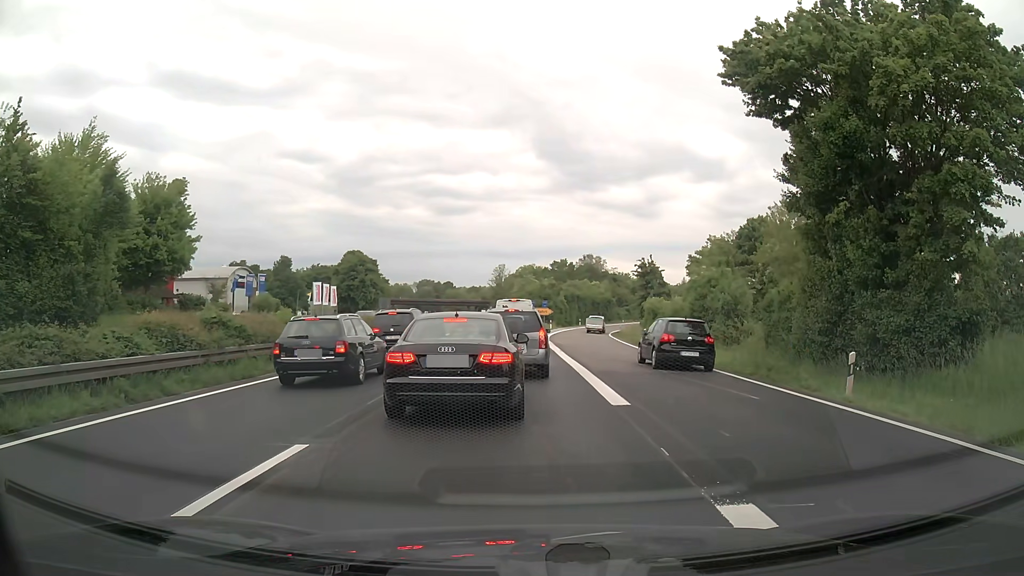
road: trunk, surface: asphalt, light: Day
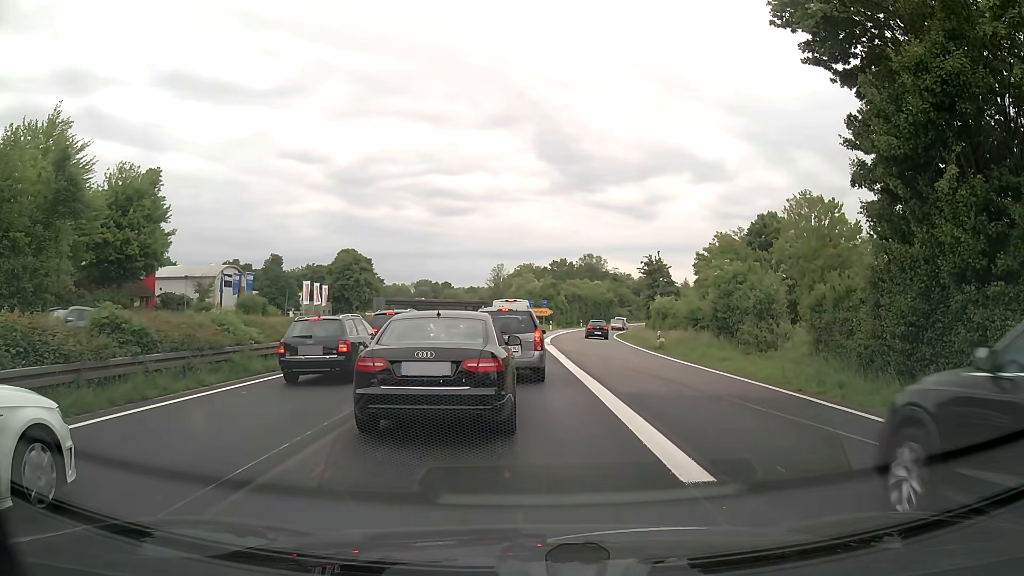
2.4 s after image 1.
(-0.1, +5.1) m; -2°
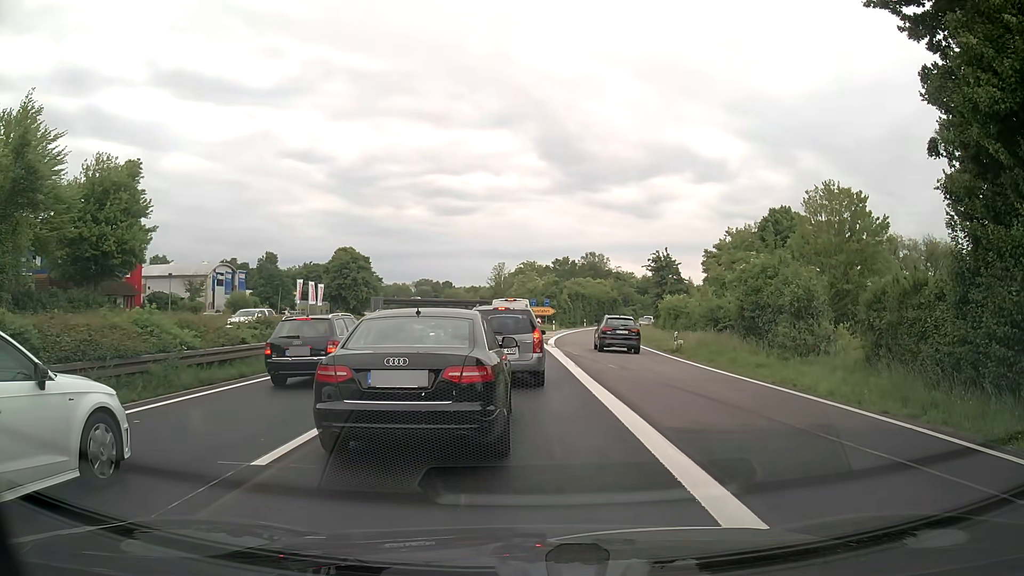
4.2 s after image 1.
(+0.1, +4.0) m; +1°
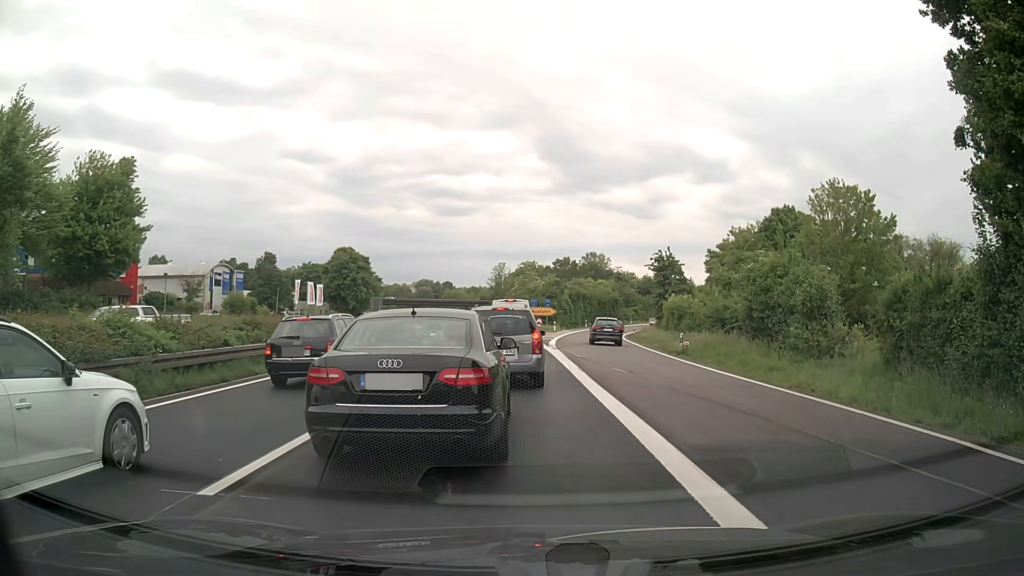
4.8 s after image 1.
(0.0, +1.1) m; -2°
